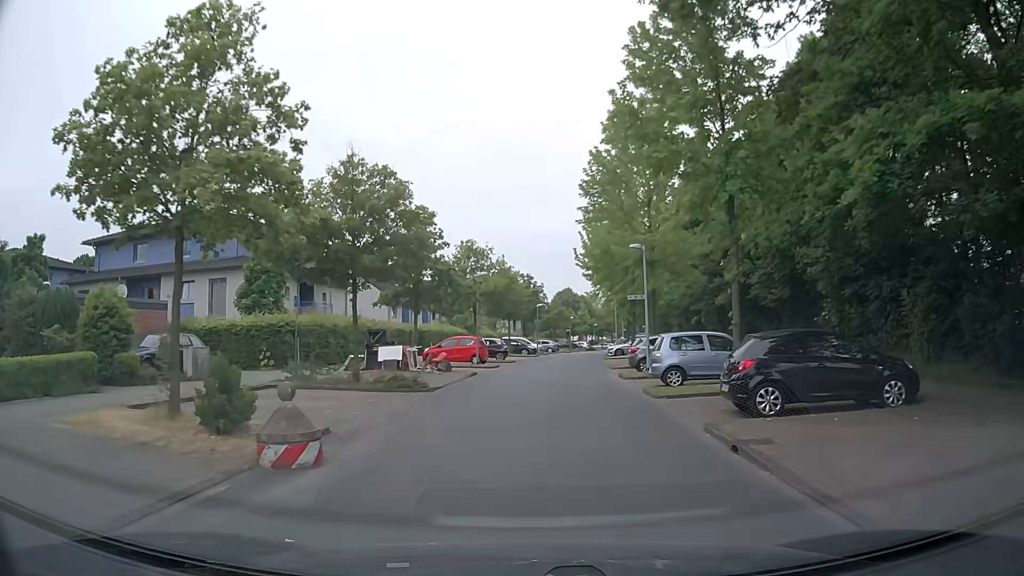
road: residential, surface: asphalt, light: Day
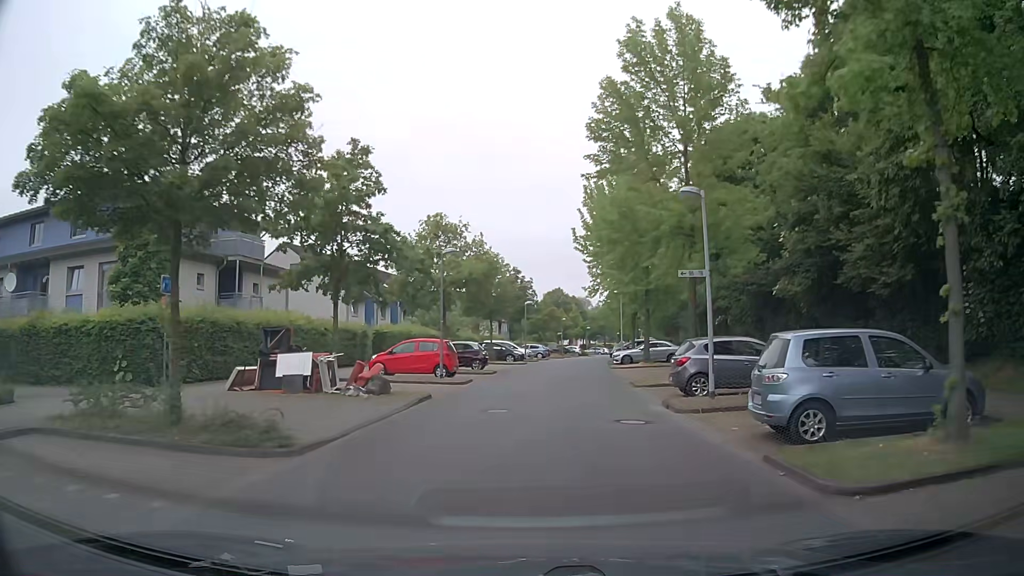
(+0.1, +10.0) m; +1°
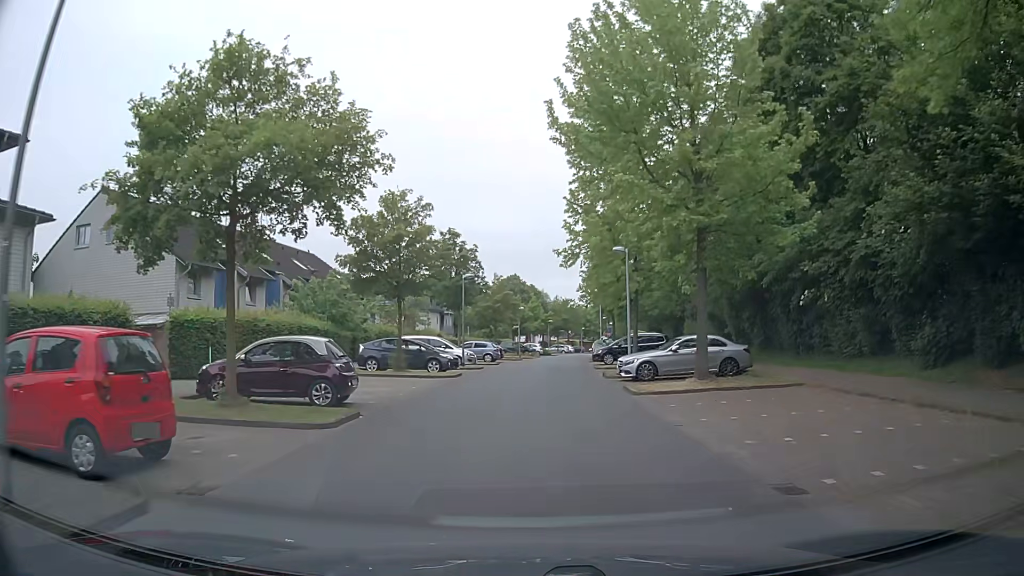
(+0.8, +20.0) m; +4°
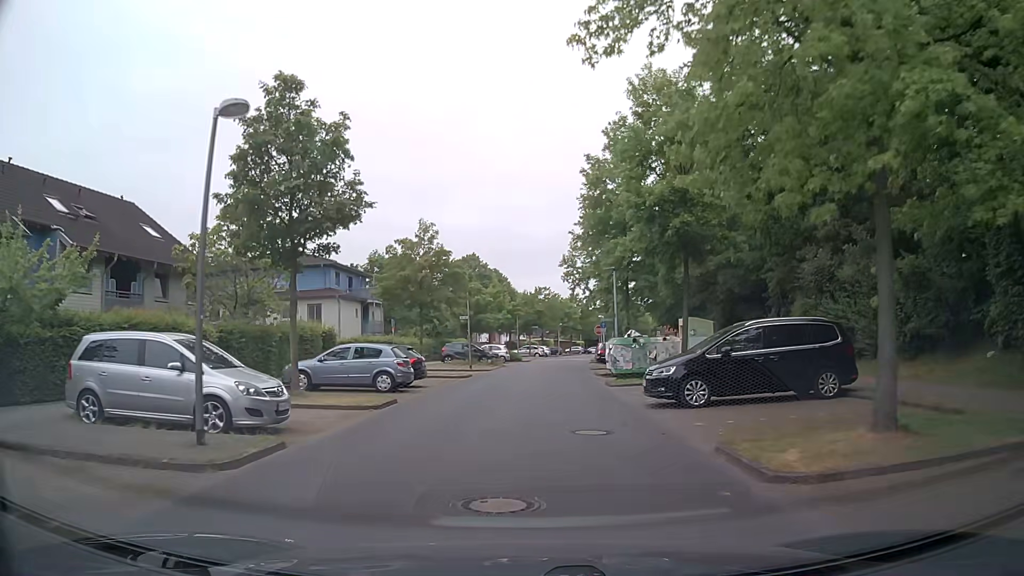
(+0.6, +25.9) m; +3°
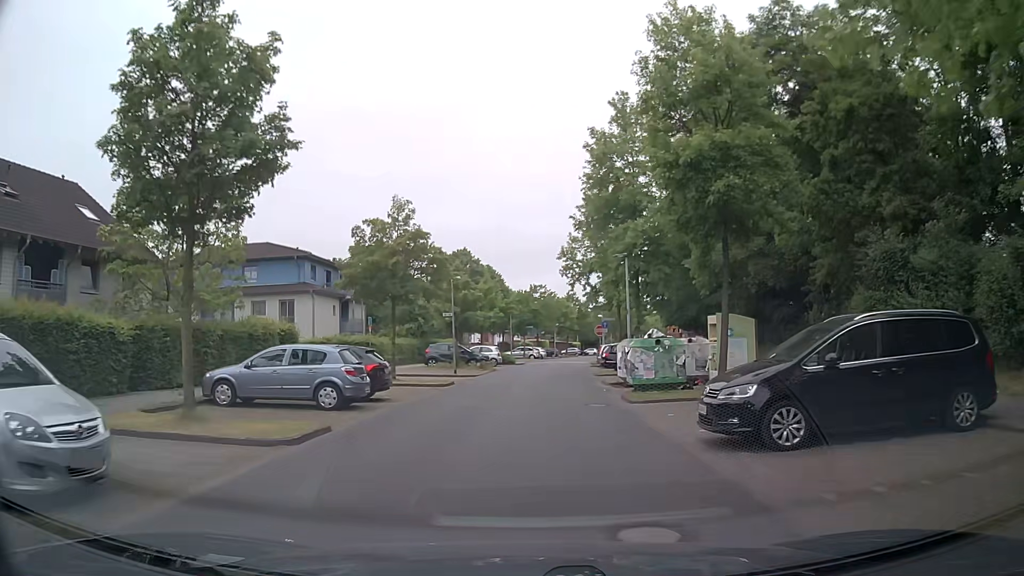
(0.0, +5.3) m; +1°
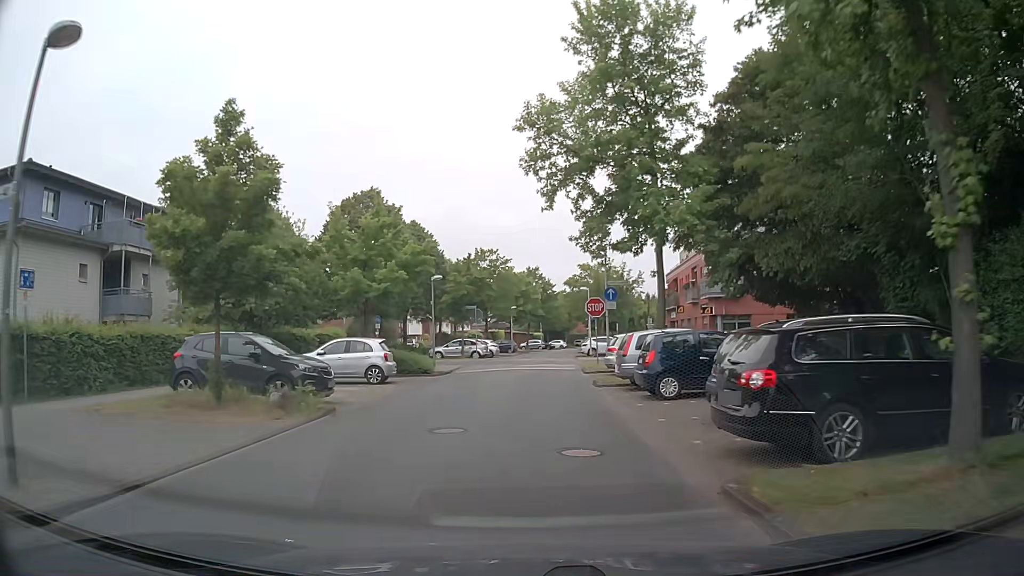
(+0.8, +27.6) m; +4°
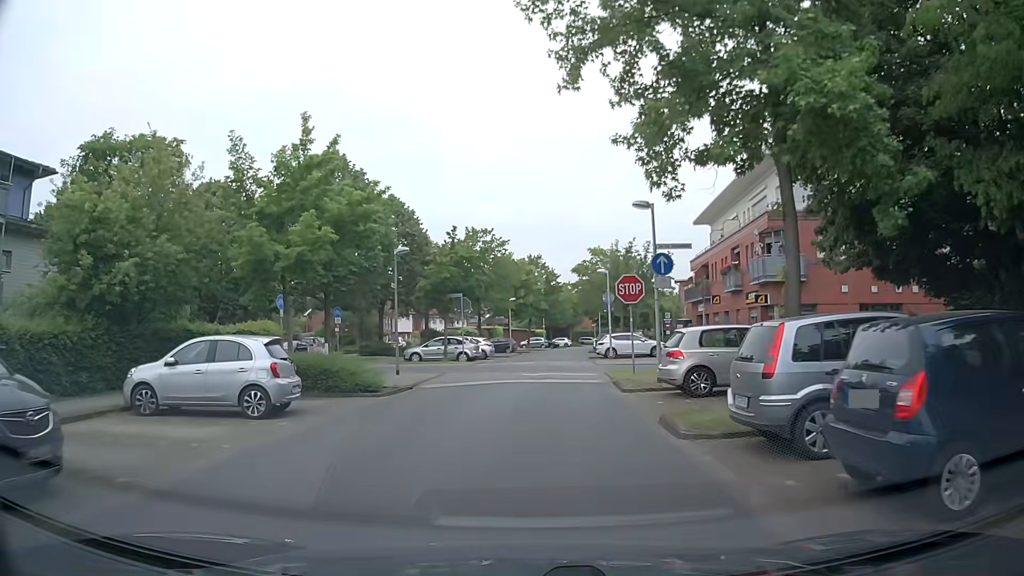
(-0.2, +10.2) m; -1°
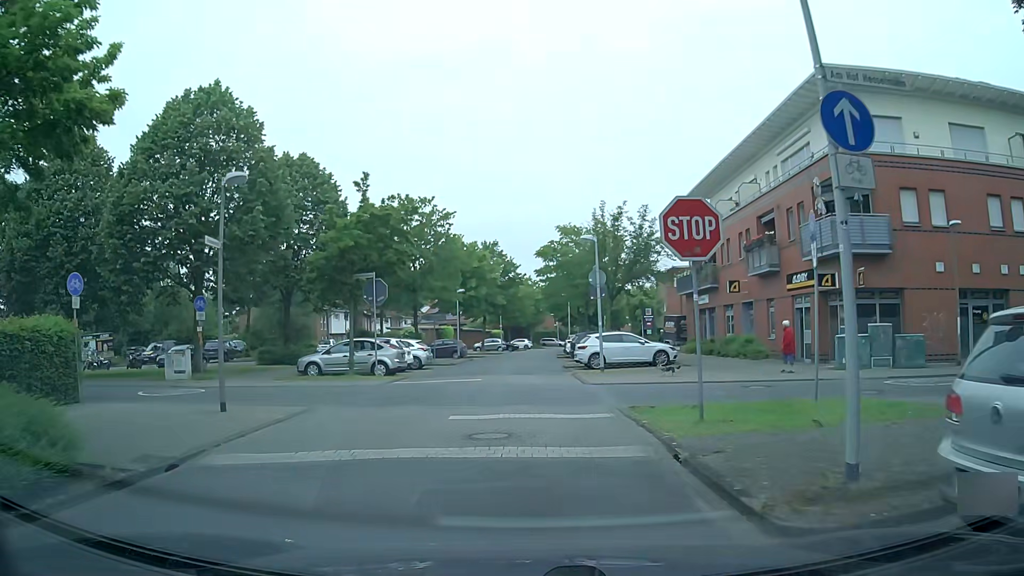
(+0.1, +11.9) m; +3°
